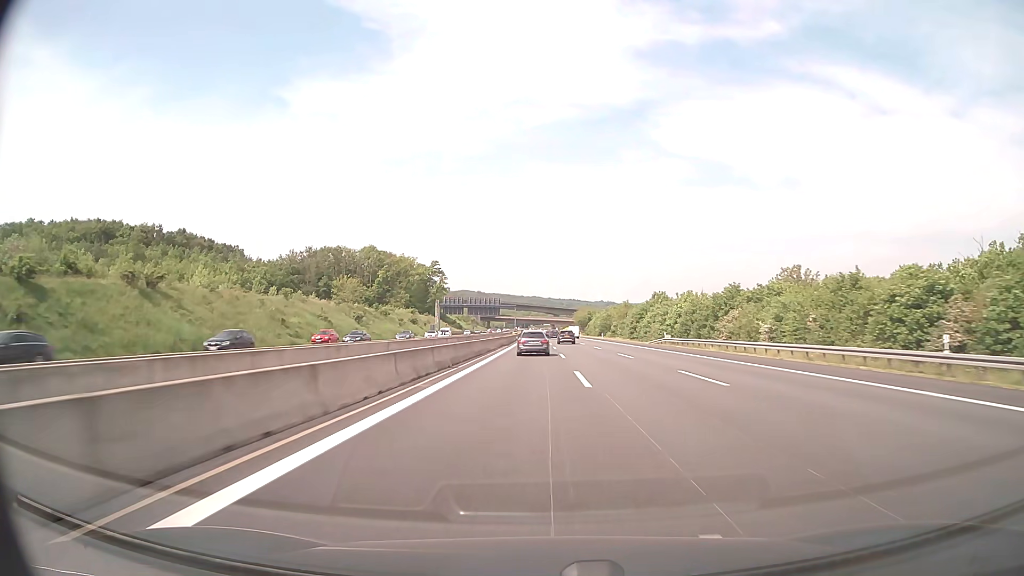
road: motorway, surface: asphalt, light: Day
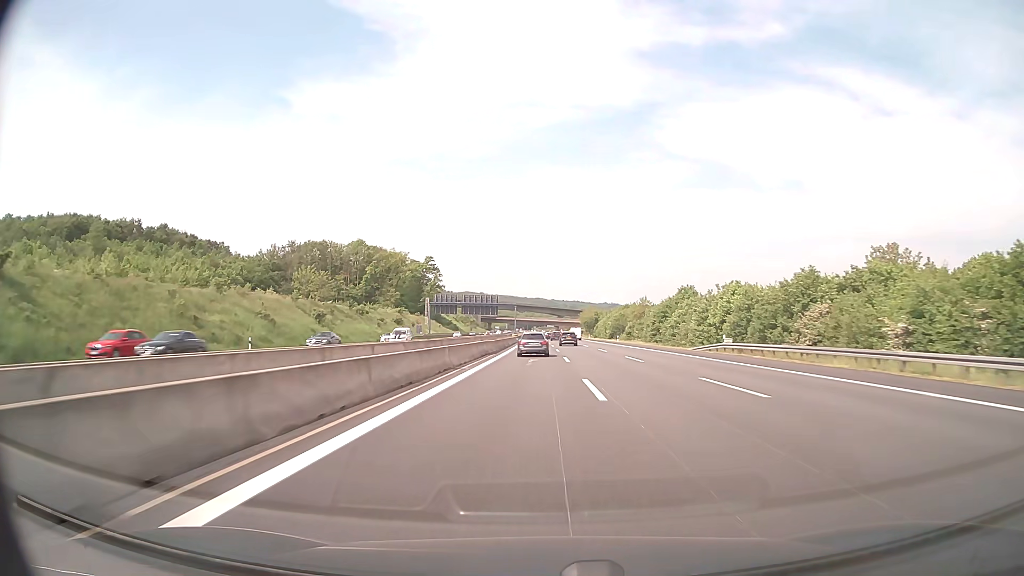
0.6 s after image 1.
(-0.1, +20.9) m; 0°
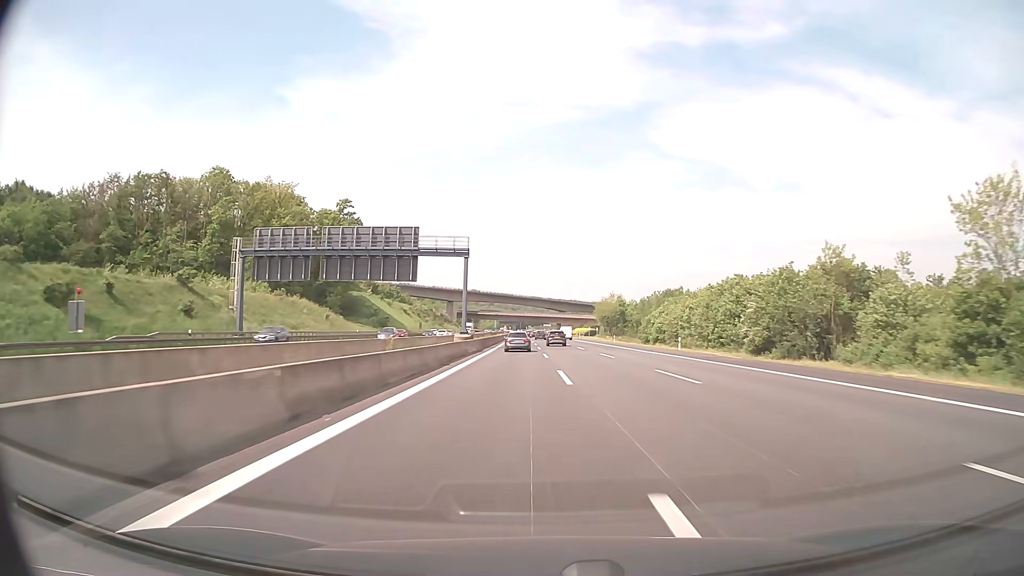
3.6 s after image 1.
(-0.6, +104.0) m; 0°
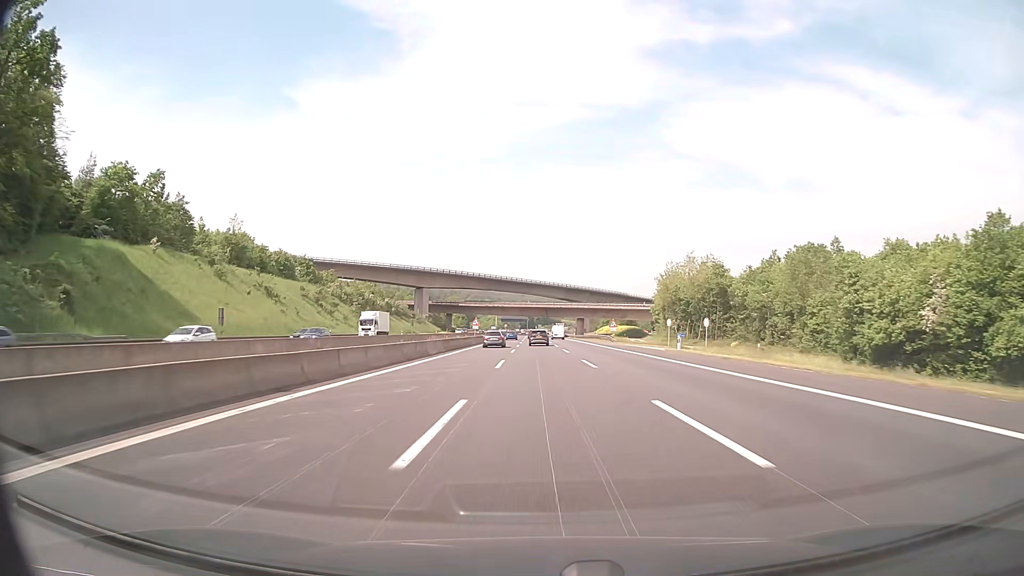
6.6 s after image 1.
(+0.1, +101.3) m; -1°
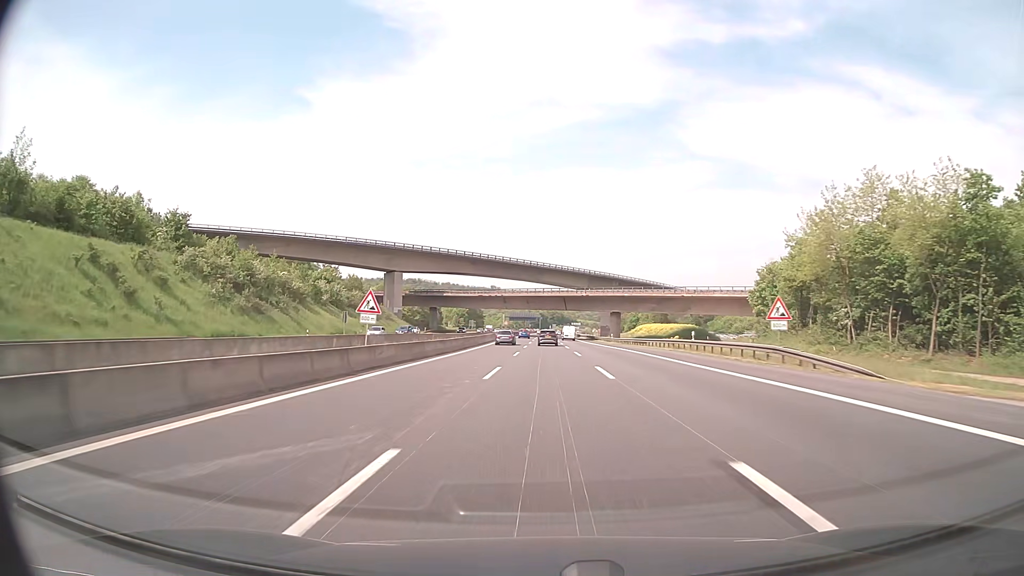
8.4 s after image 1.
(-0.6, +58.8) m; -1°
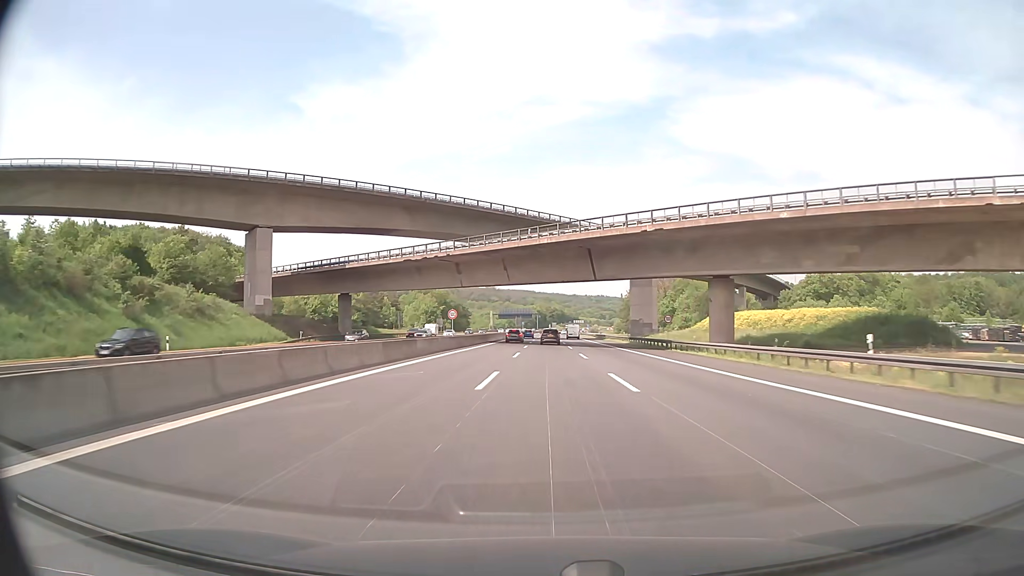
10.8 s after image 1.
(0.0, +76.0) m; 0°
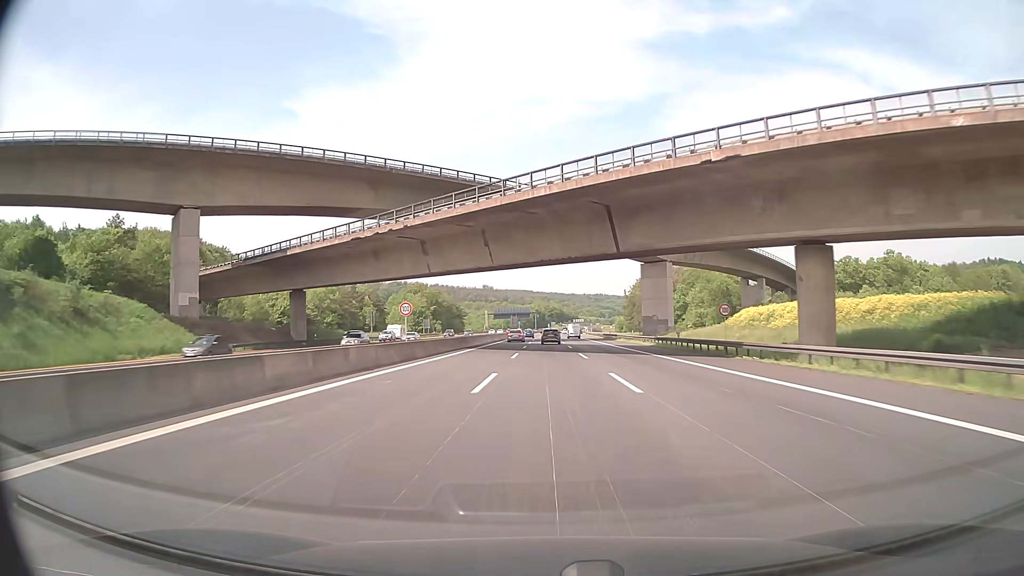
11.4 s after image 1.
(0.0, +18.4) m; 0°
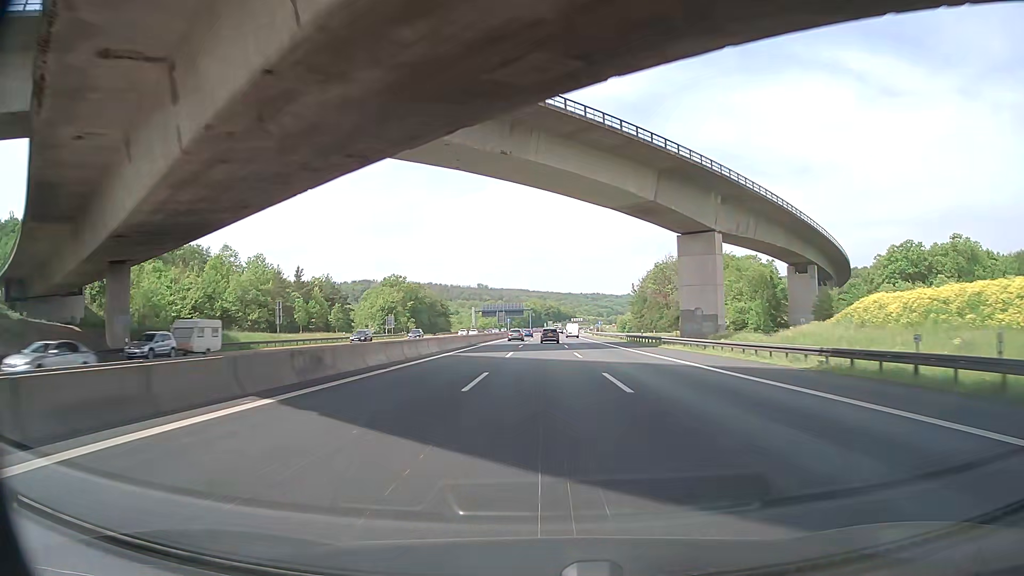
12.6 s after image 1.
(+0.1, +35.9) m; 0°
(0, +10) (0, +20) (0, +30) (0, +40) (0, +50) (0, +60) (0, +70) (0, +80) (0, +90) (0, +100) m
